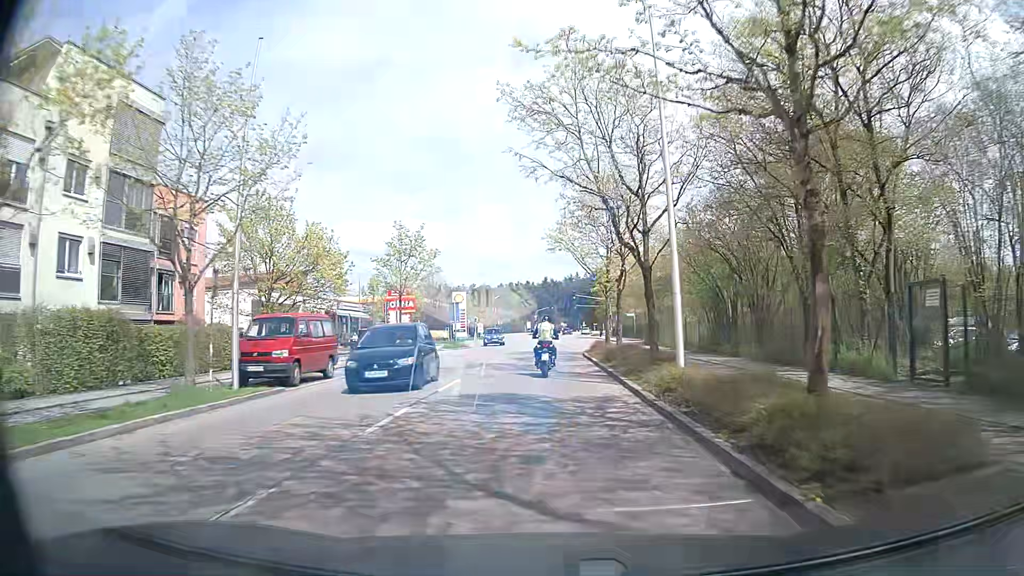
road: secondary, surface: asphalt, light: Day
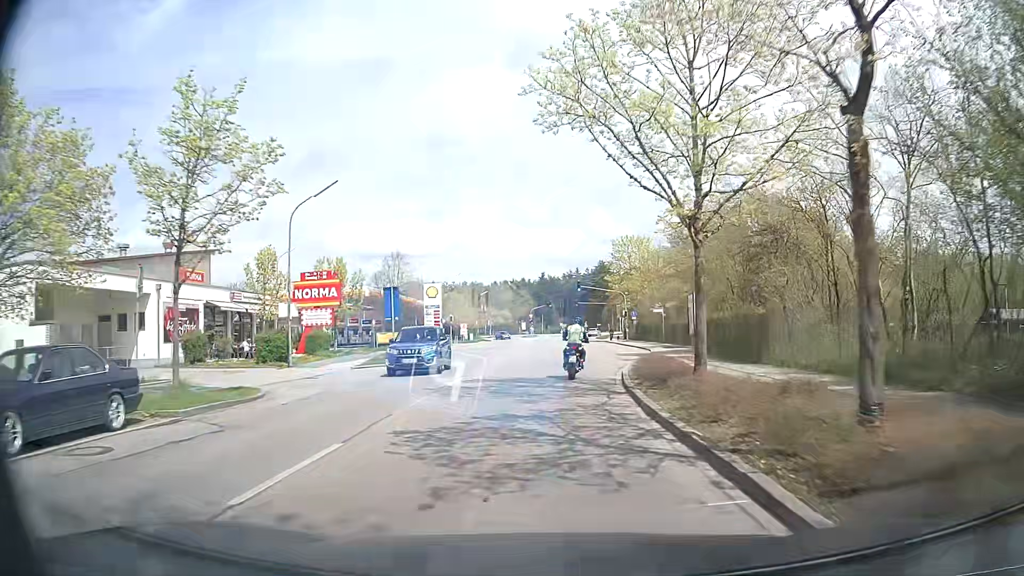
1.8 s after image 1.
(0.0, +21.5) m; 0°
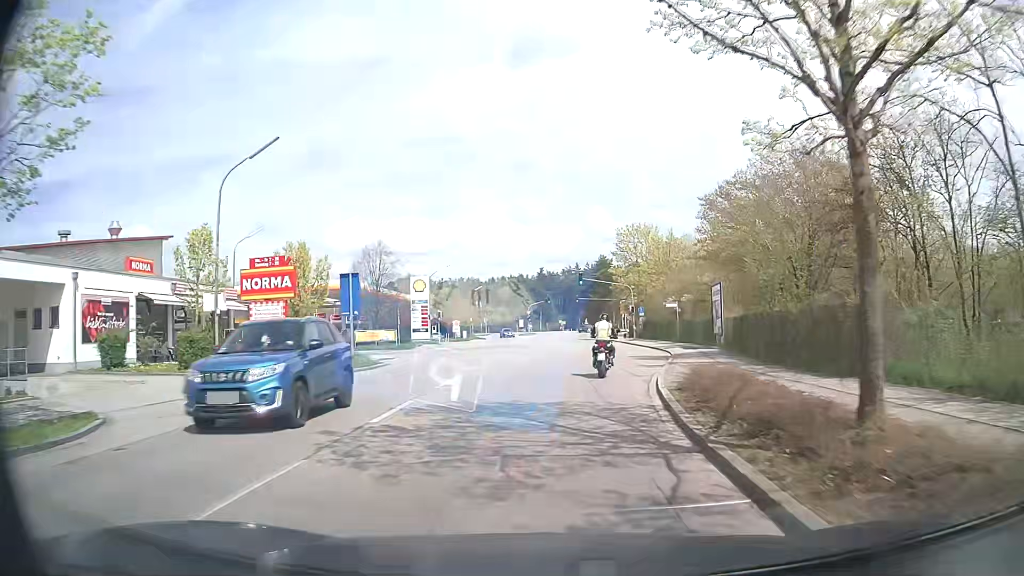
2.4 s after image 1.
(0.0, +7.1) m; 0°
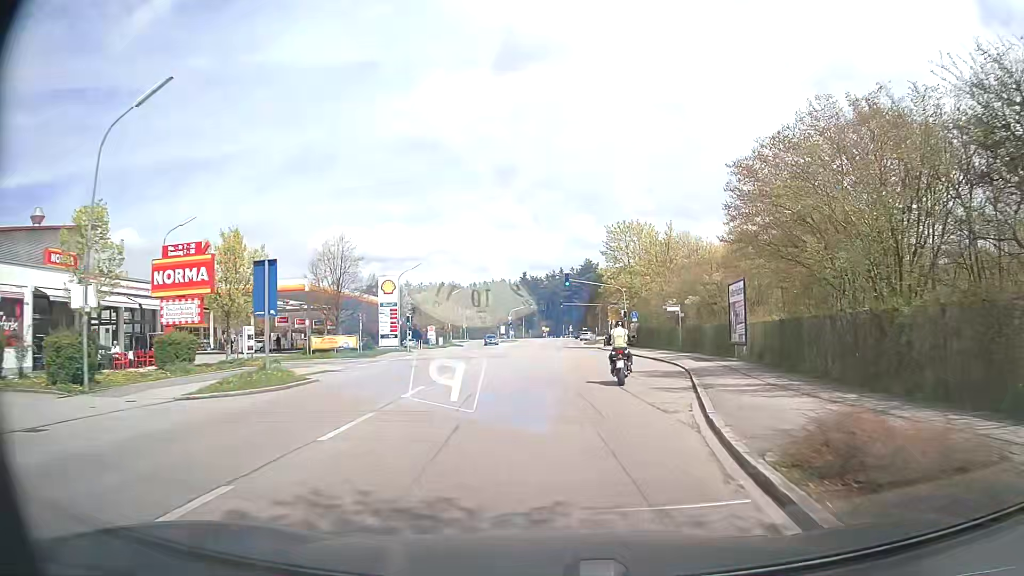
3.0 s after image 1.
(+0.1, +7.1) m; +1°
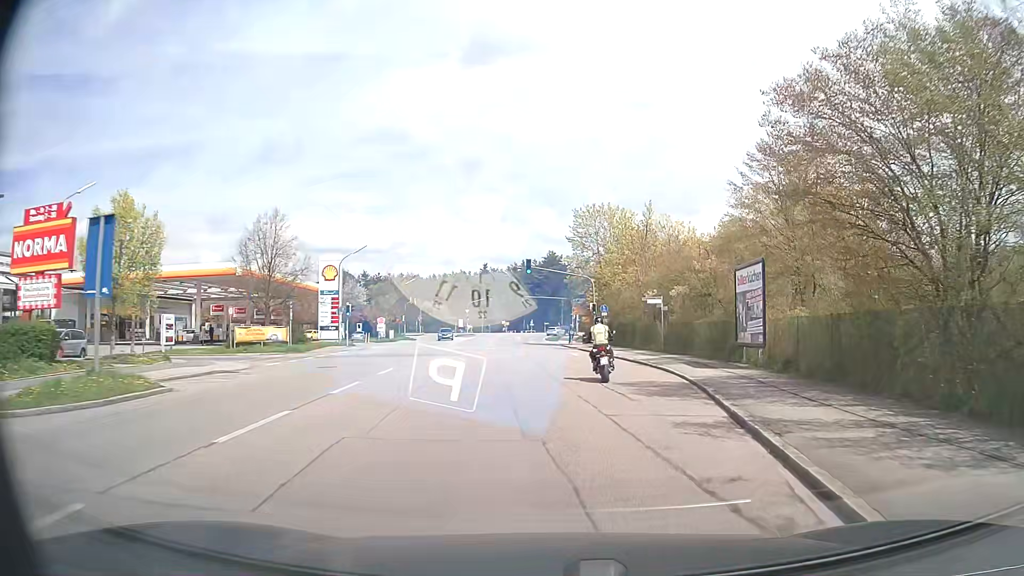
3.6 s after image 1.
(+0.2, +7.1) m; +4°
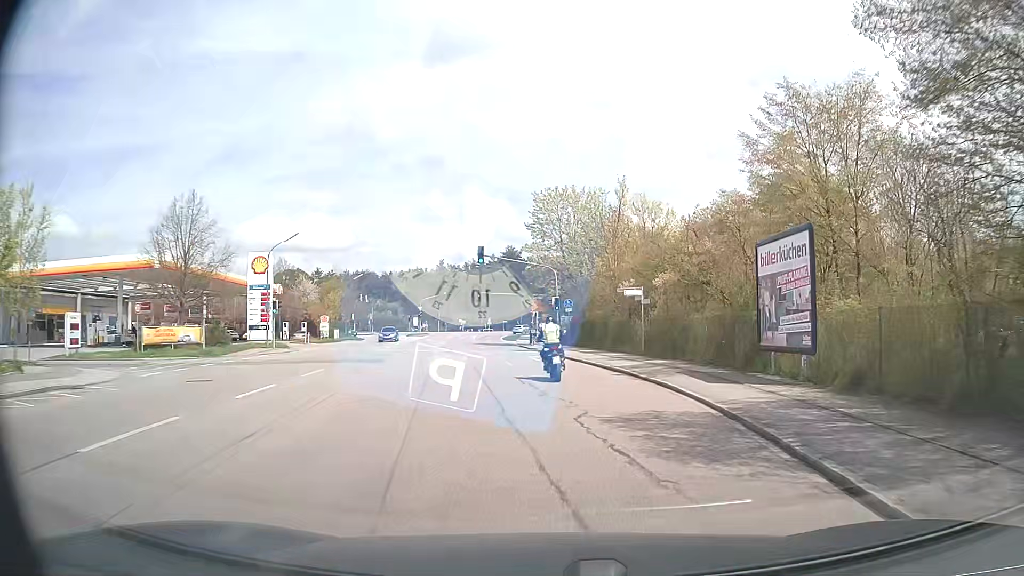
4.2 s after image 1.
(+0.2, +7.1) m; +3°
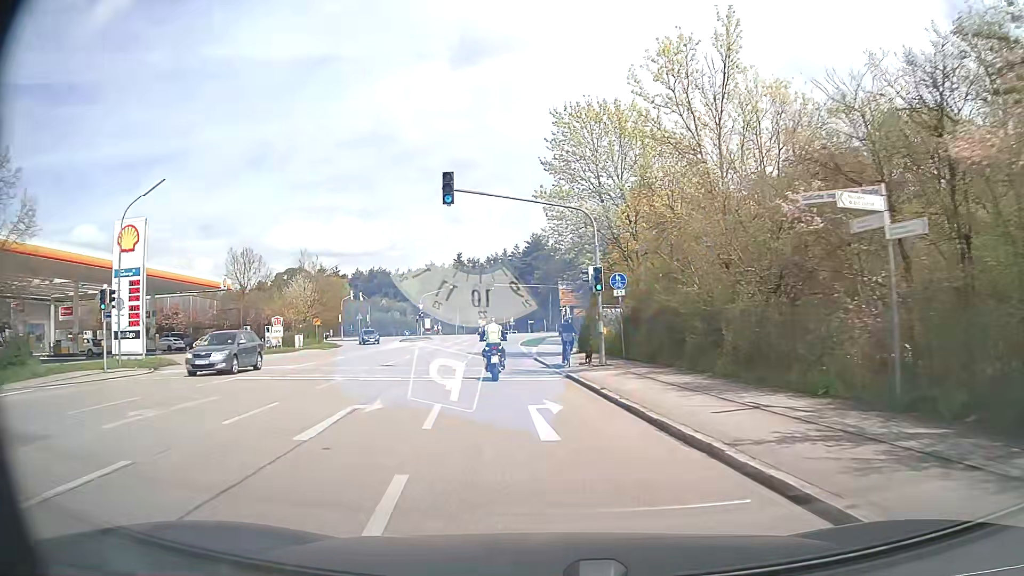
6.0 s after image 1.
(0.0, +21.3) m; -3°
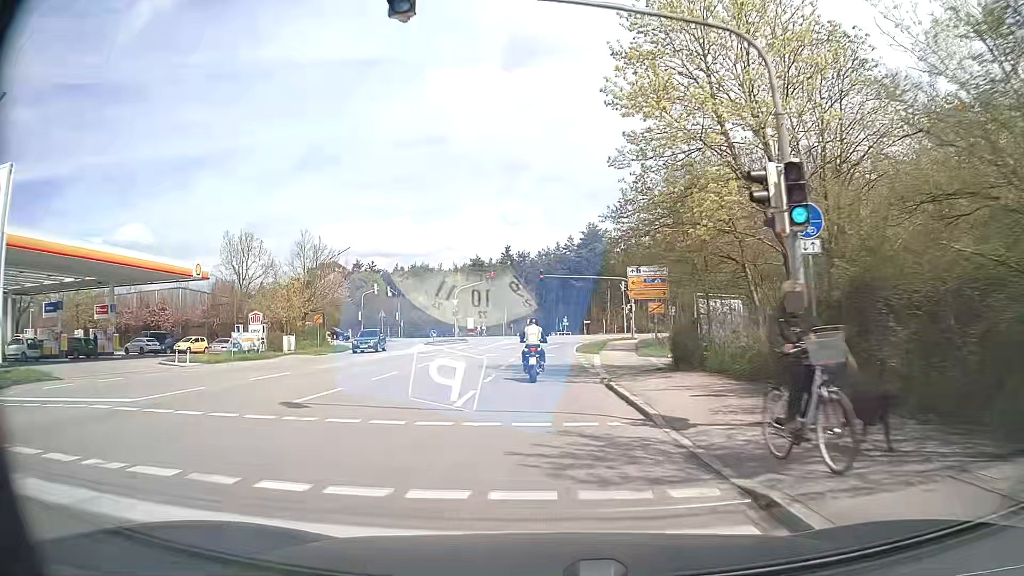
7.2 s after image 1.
(-0.7, +14.3) m; -5°
(0, +10) (0, +20) (0, +30) (0, +40) (+1, +50) (+2, +60) (+8, +68) (+17, +72) (+27, +71) (+37, +70) m
